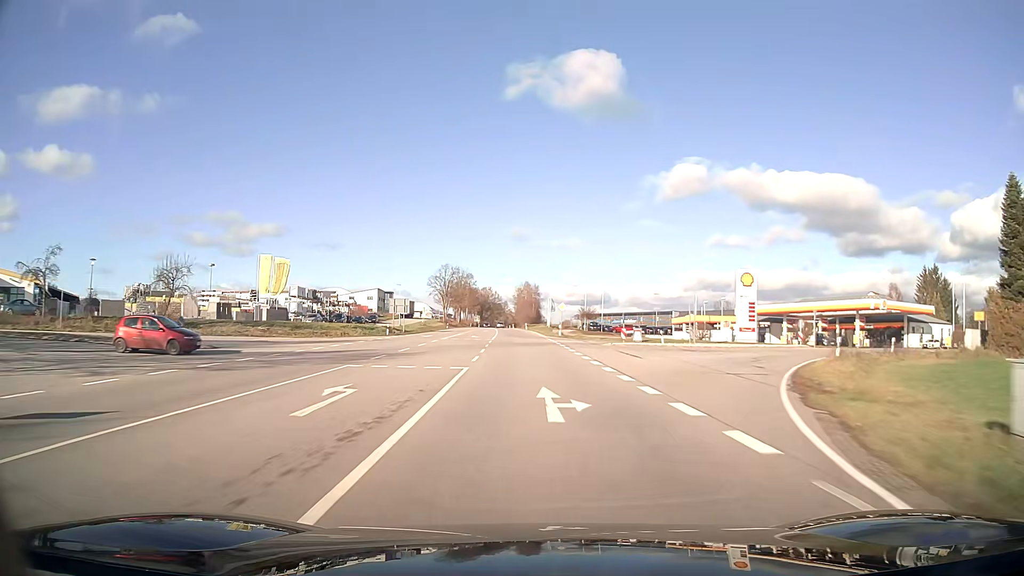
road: secondary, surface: asphalt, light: Day
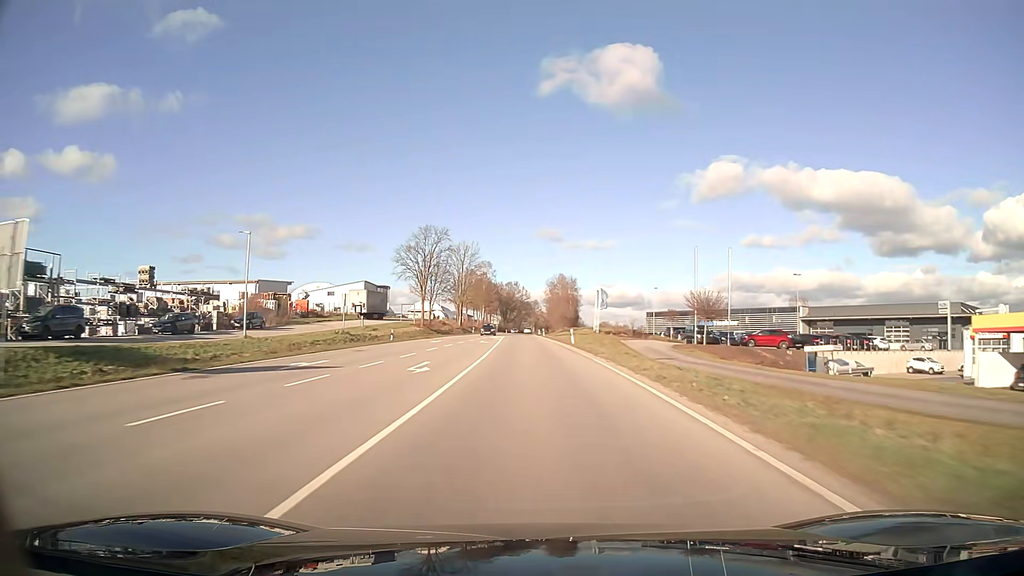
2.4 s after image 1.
(-1.5, +62.6) m; -3°
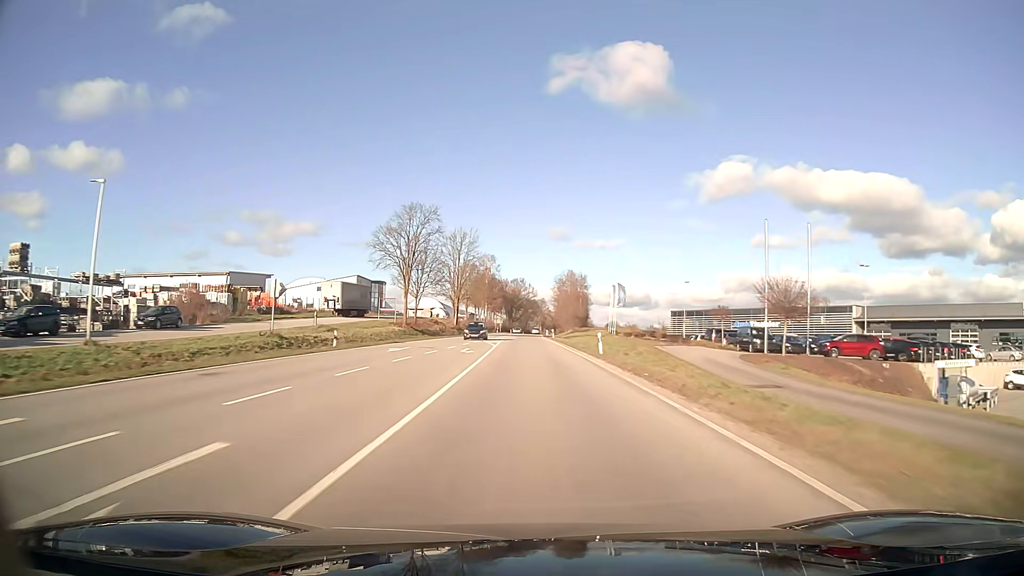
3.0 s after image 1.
(-0.1, +15.7) m; 0°
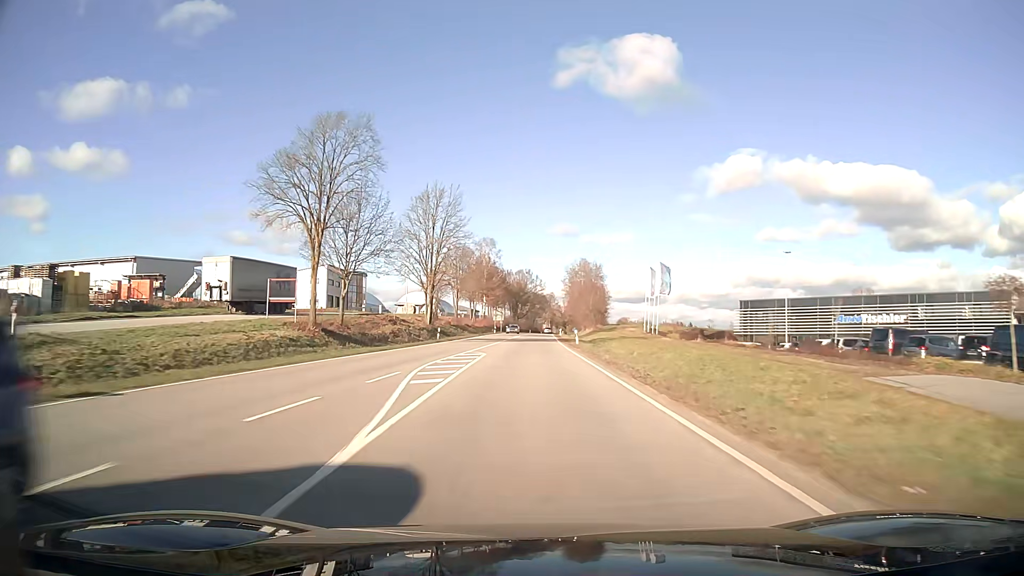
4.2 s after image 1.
(-0.2, +31.5) m; -1°
